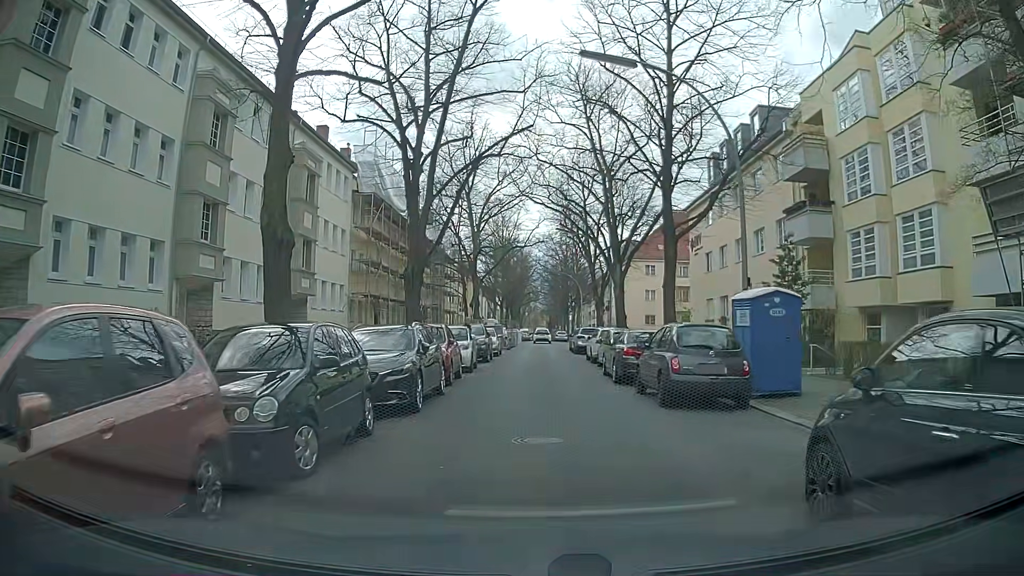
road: residential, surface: asphalt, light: Day
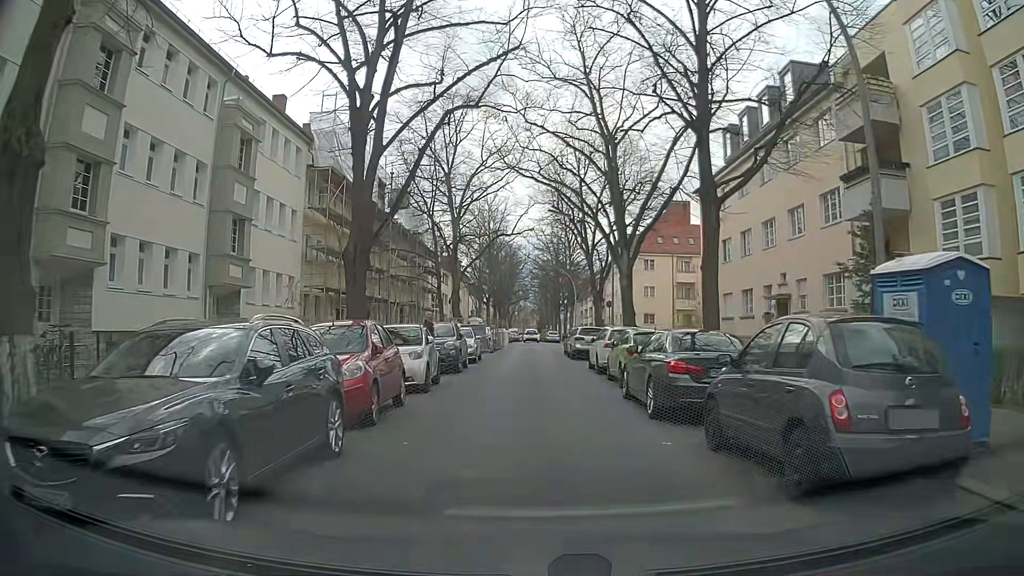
(0.0, +7.0) m; 0°
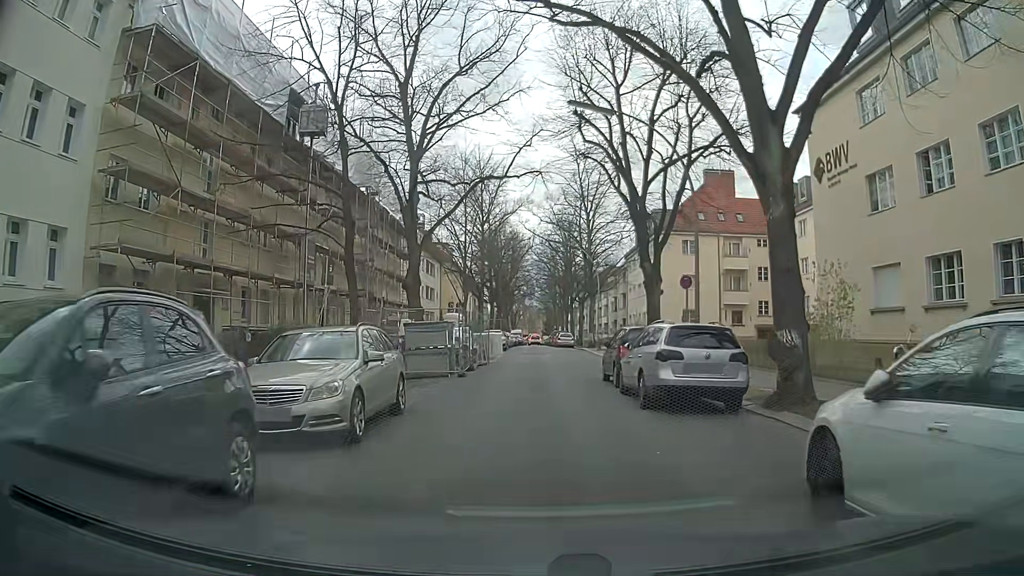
(-0.1, +18.6) m; -1°
(0, +10) (0, +20) (0, +30) (+1, +40) (+1, +50) (+1, +60) (+1, +70) (+1, +80) (+1, +90) (+1, +100) m
